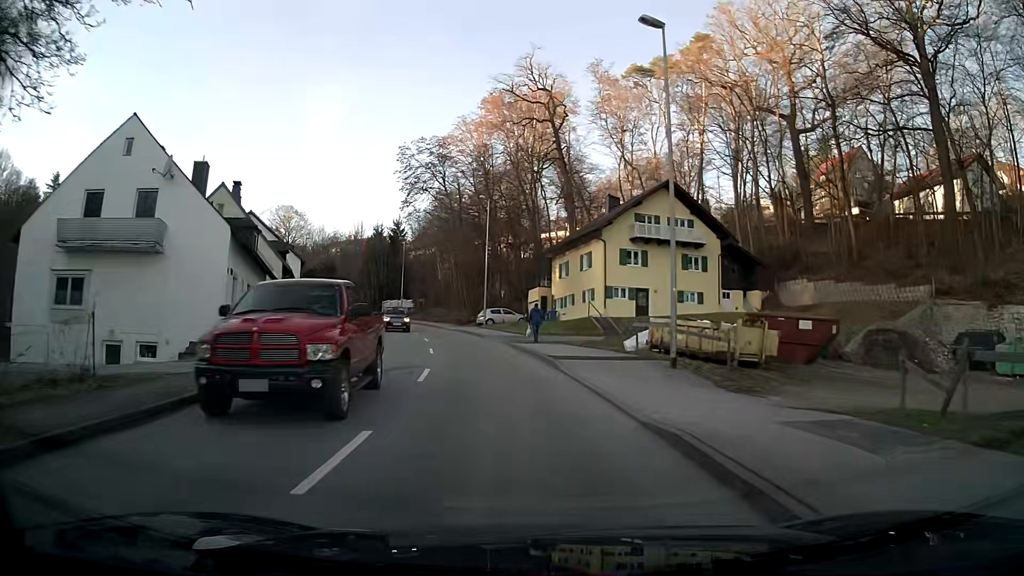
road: tertiary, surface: asphalt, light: Day
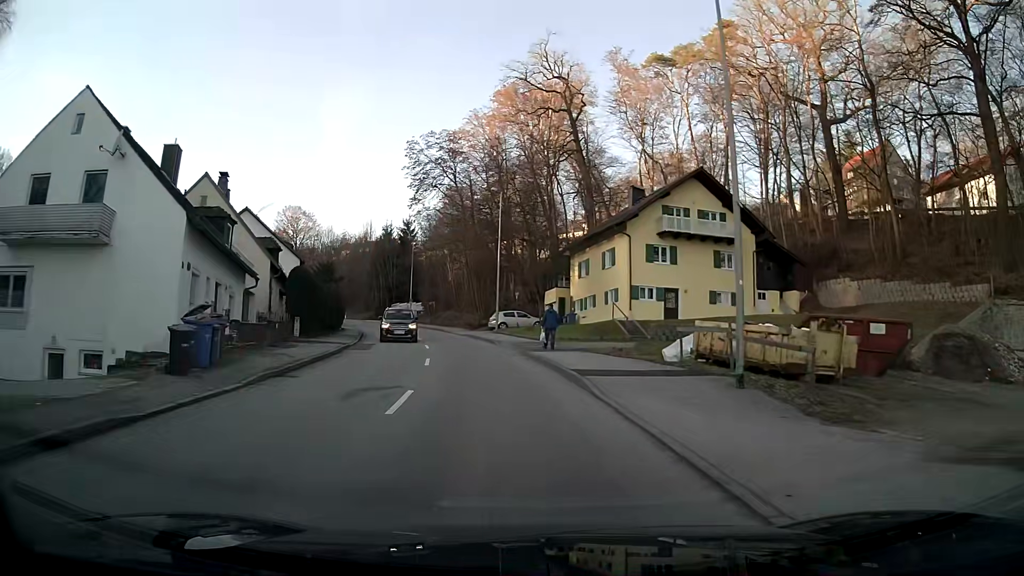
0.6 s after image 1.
(-0.1, +4.5) m; -1°
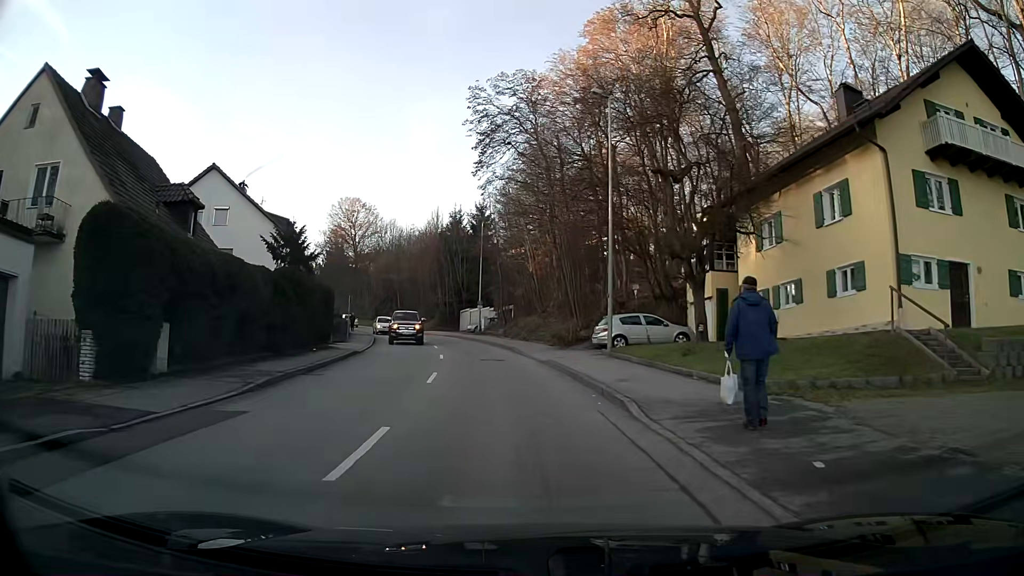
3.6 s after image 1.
(-1.5, +22.1) m; -8°
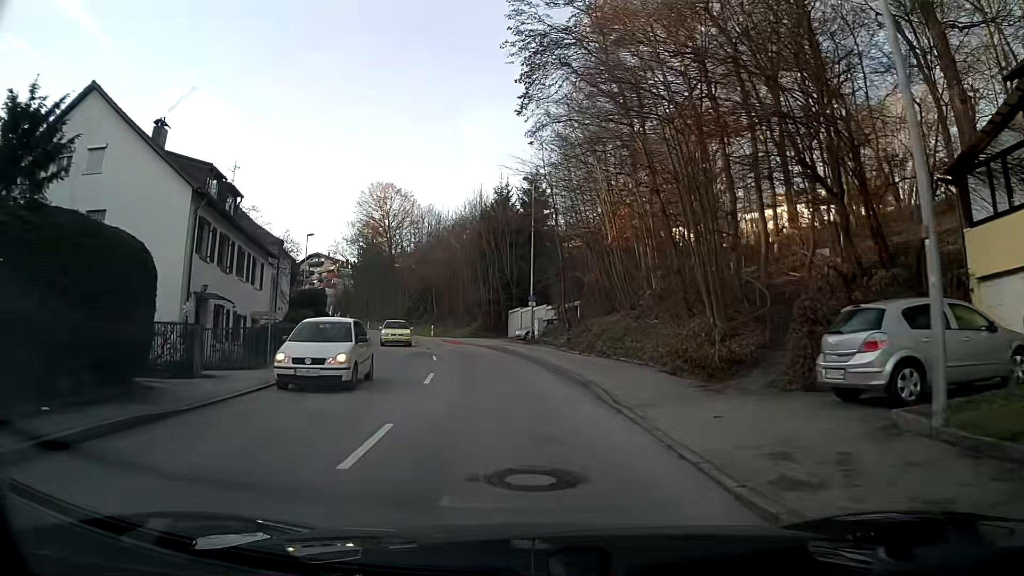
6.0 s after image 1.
(-0.8, +17.6) m; -5°
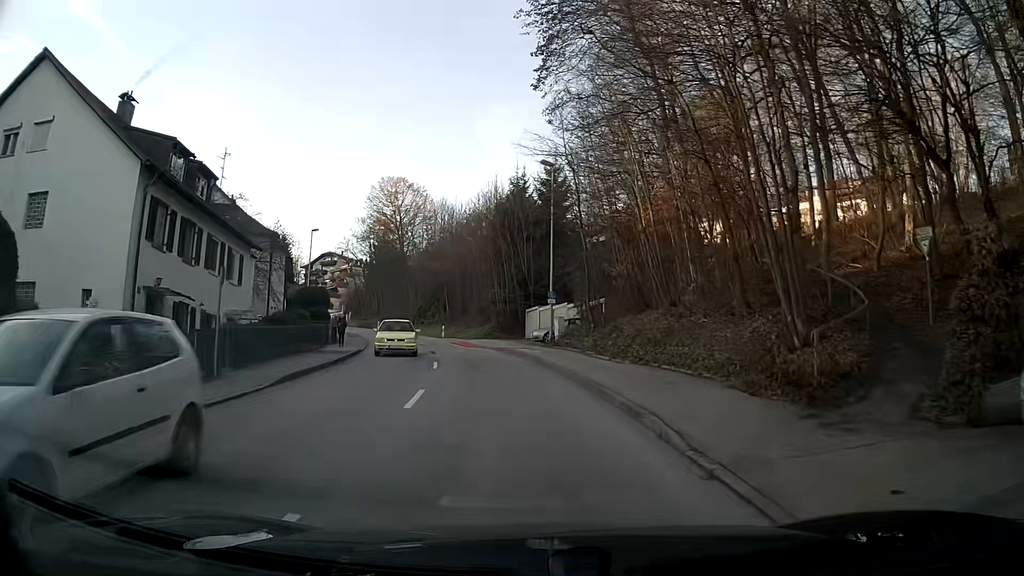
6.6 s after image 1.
(-0.1, +4.4) m; -1°
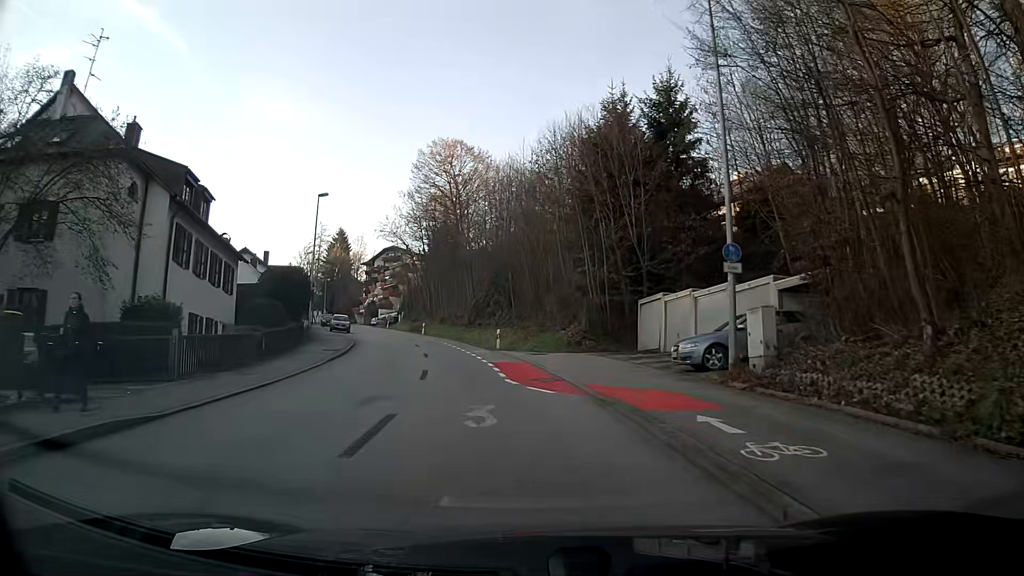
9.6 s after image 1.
(-1.3, +22.1) m; -7°
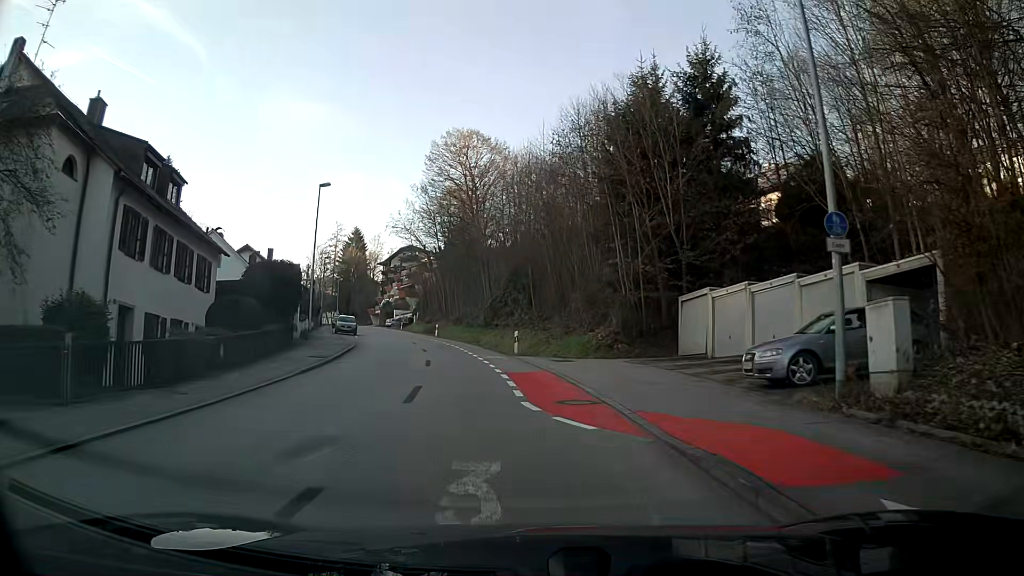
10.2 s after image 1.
(-0.1, +4.4) m; -2°
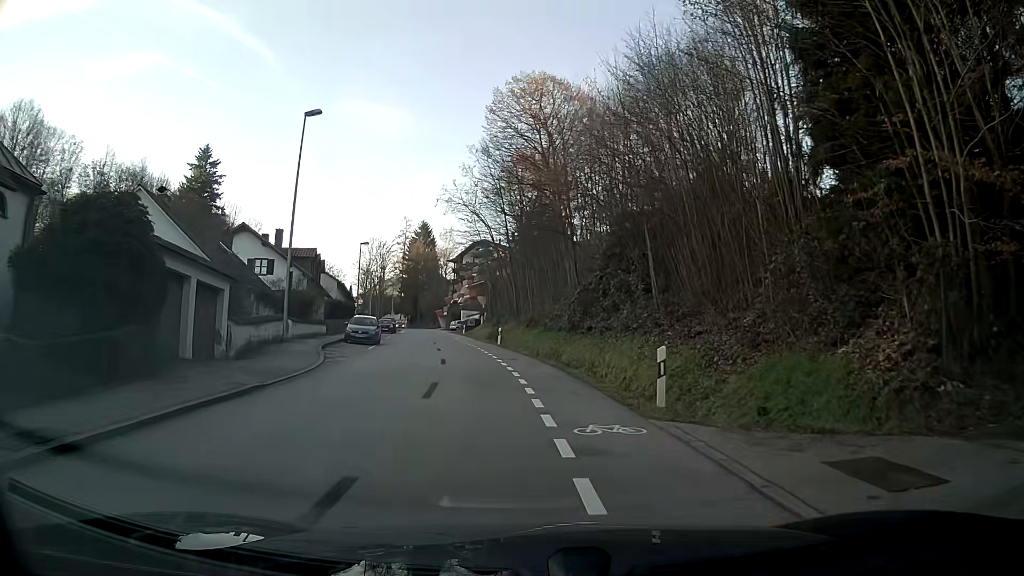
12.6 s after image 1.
(-1.1, +17.8) m; -7°
(0, +10) (-1, +20) (-2, +30) (-4, +40) (-5, +50) (-7, +60) (-8, +69) (-10, +79) (-12, +89) (-14, +99) m
